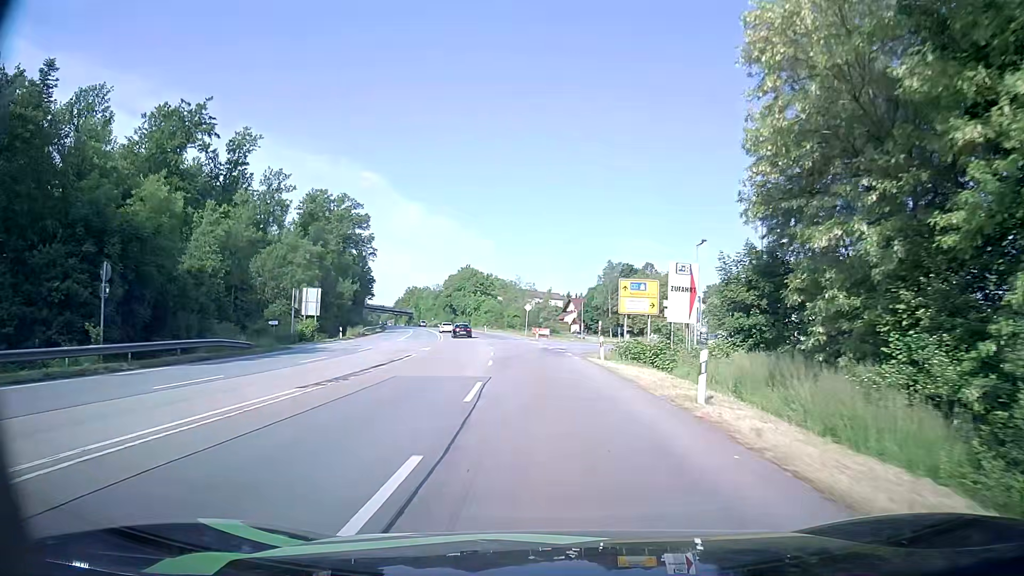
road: secondary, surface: asphalt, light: Day
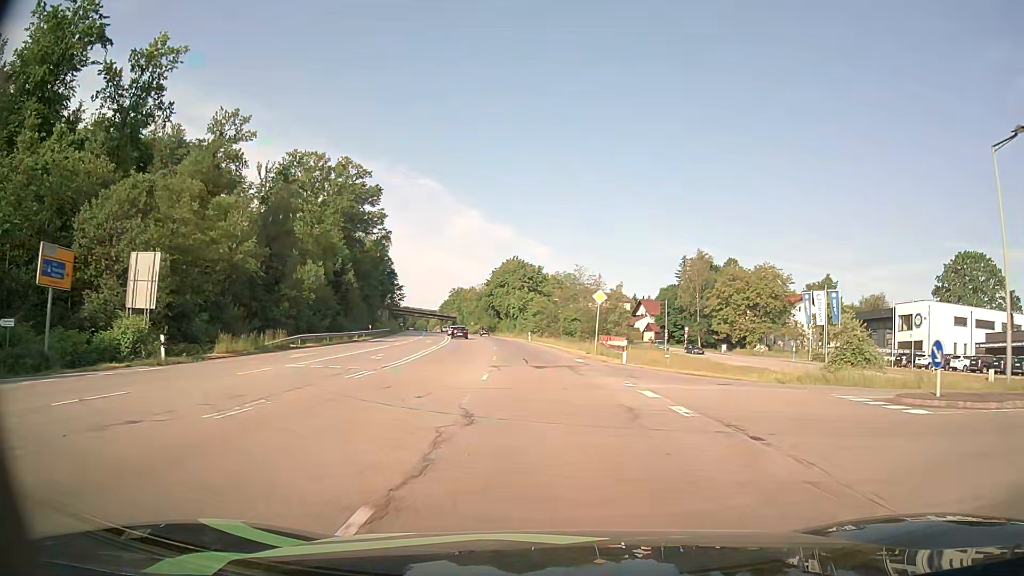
(-1.4, +36.7) m; -5°
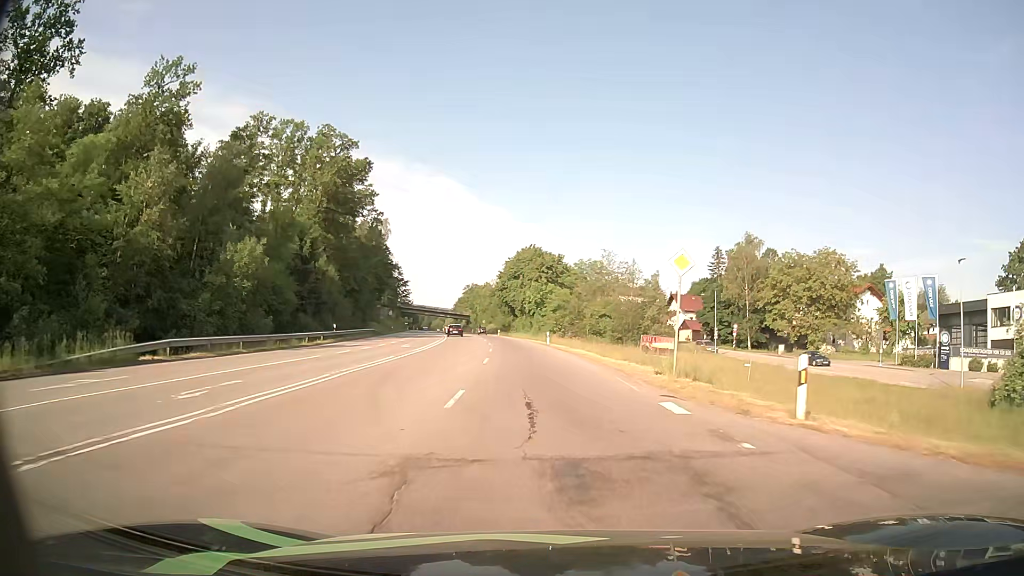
(-0.3, +18.4) m; -2°
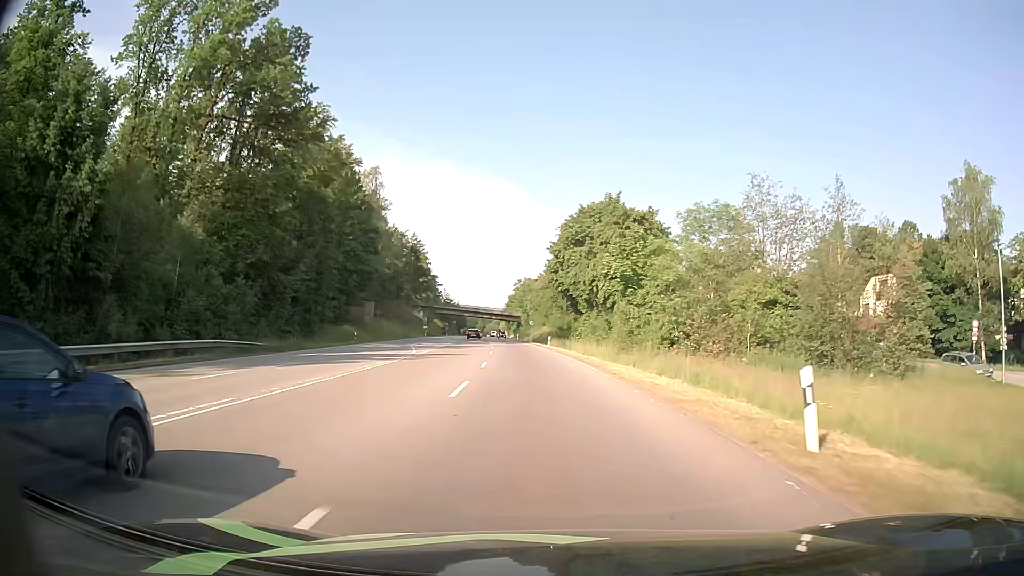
(-2.1, +46.3) m; -5°
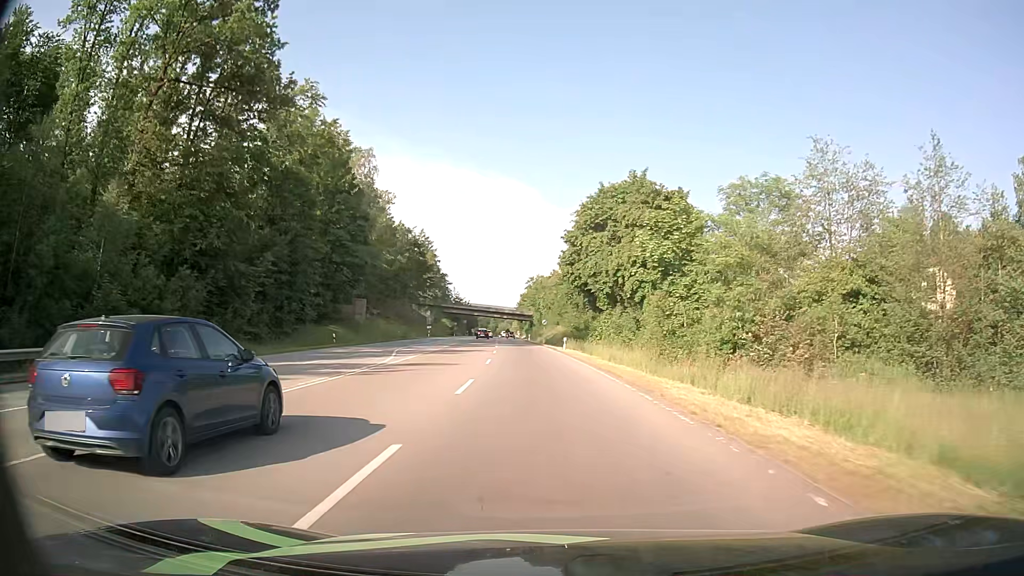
(-0.1, +9.3) m; -1°
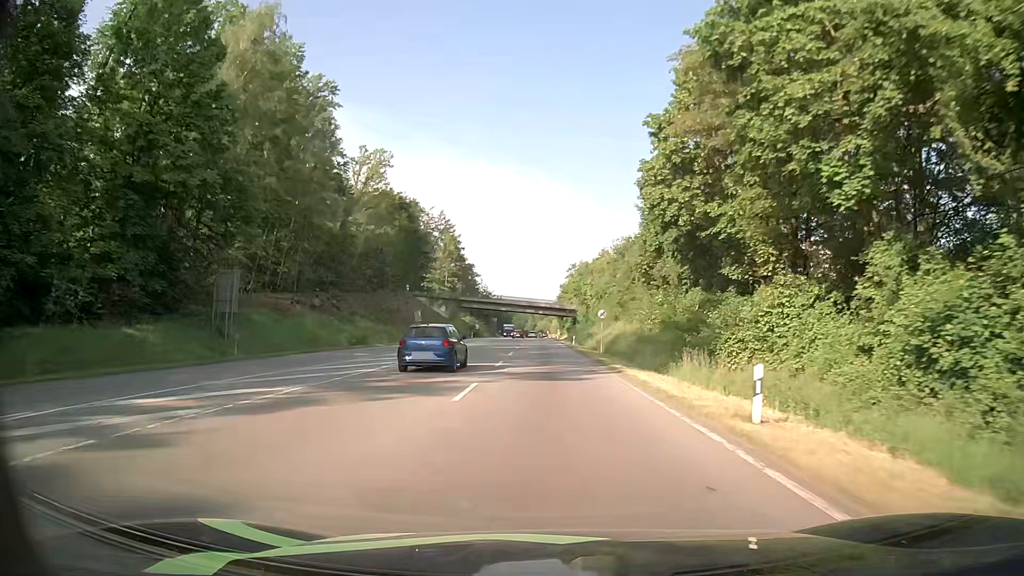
(-1.1, +37.6) m; -3°
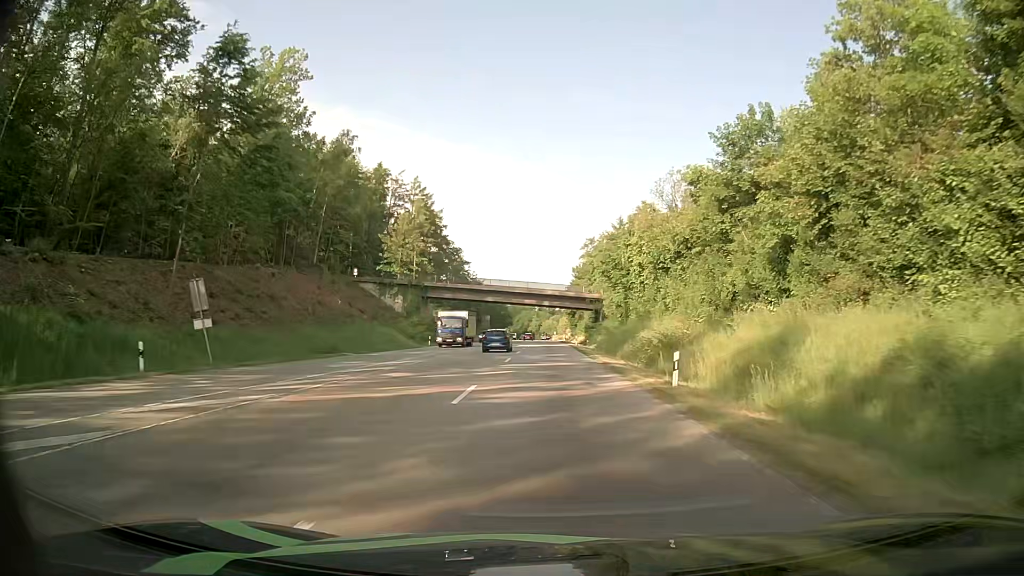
(-0.6, +46.6) m; 0°
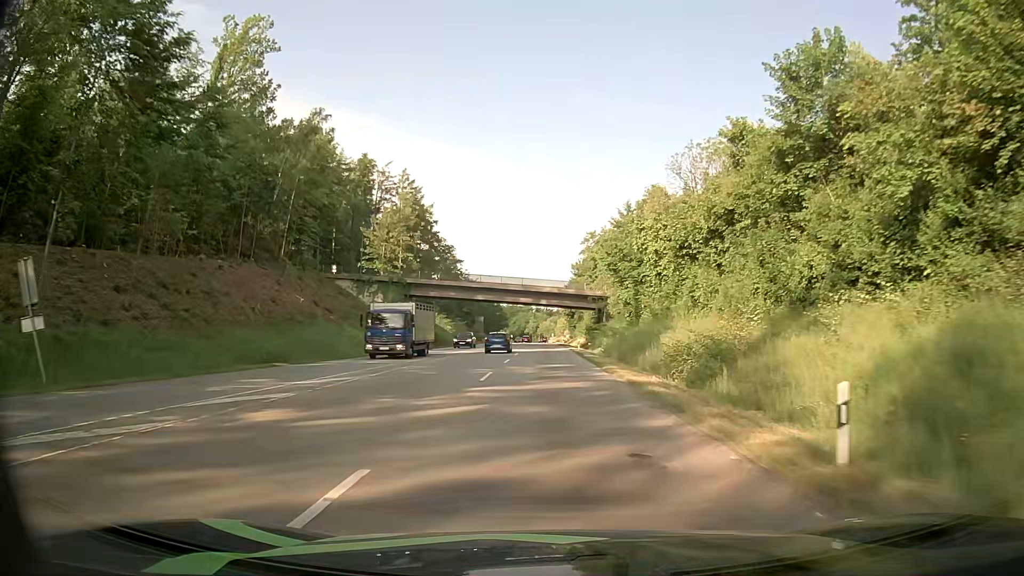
(0.0, +9.8) m; 0°
(0, +10) (0, +20) (0, +30) (0, +40) (0, +50) (0, +60) (0, +70) (0, +80) (0, +90) (0, +100) m
